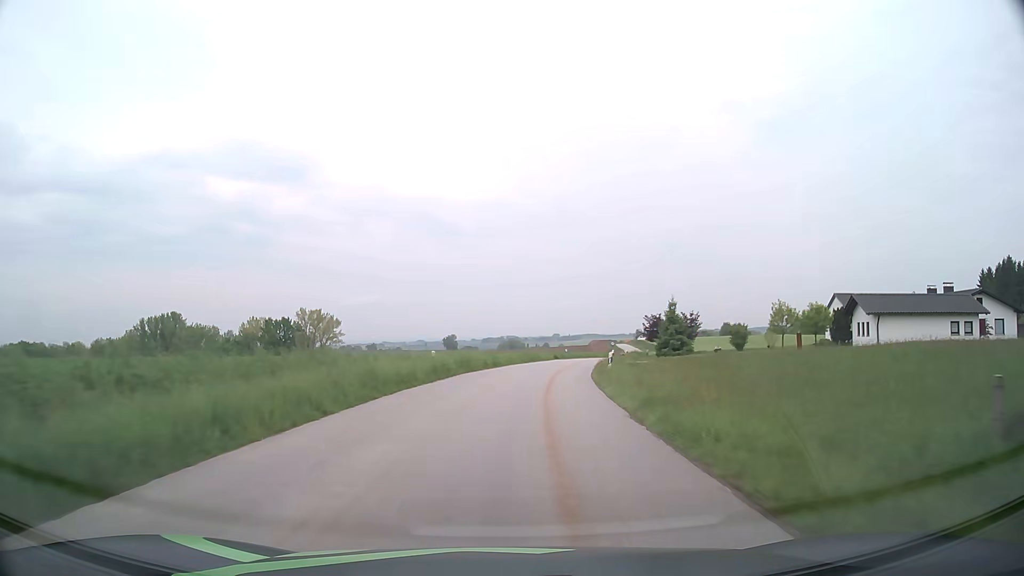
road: tertiary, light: Day
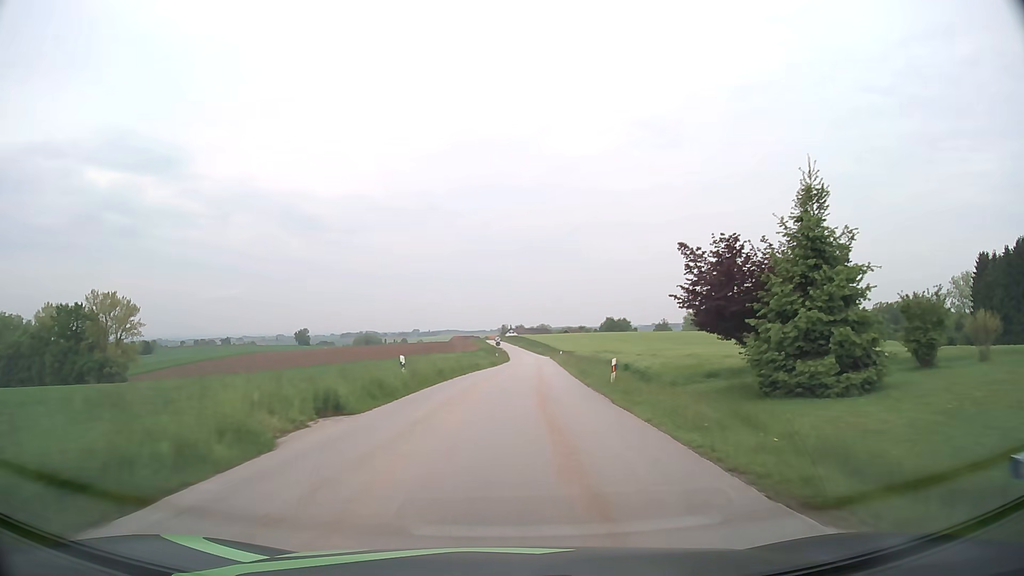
(+5.7, +54.1) m; +12°
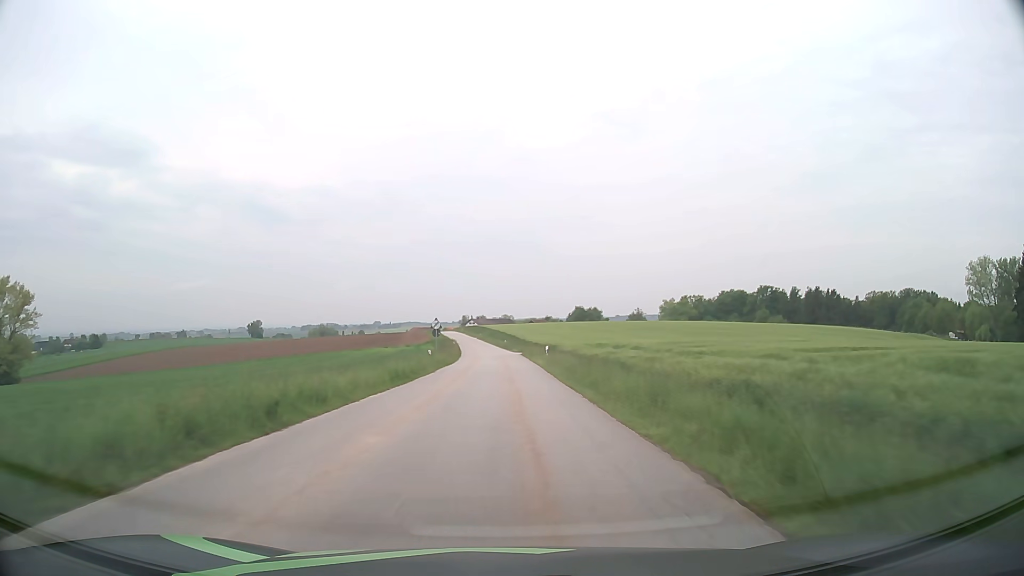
(+1.5, +32.7) m; +4°
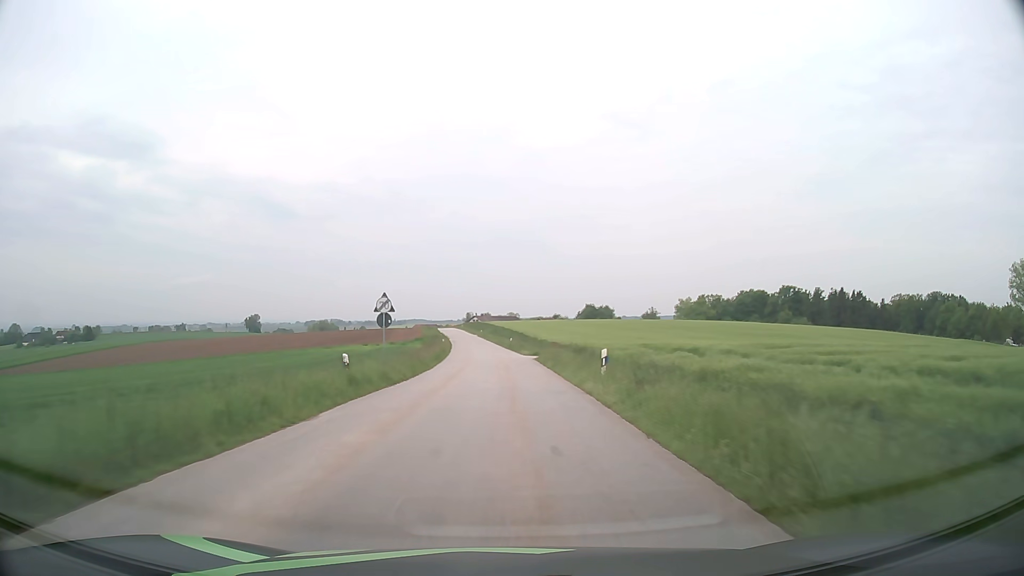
(0.0, +21.8) m; 0°
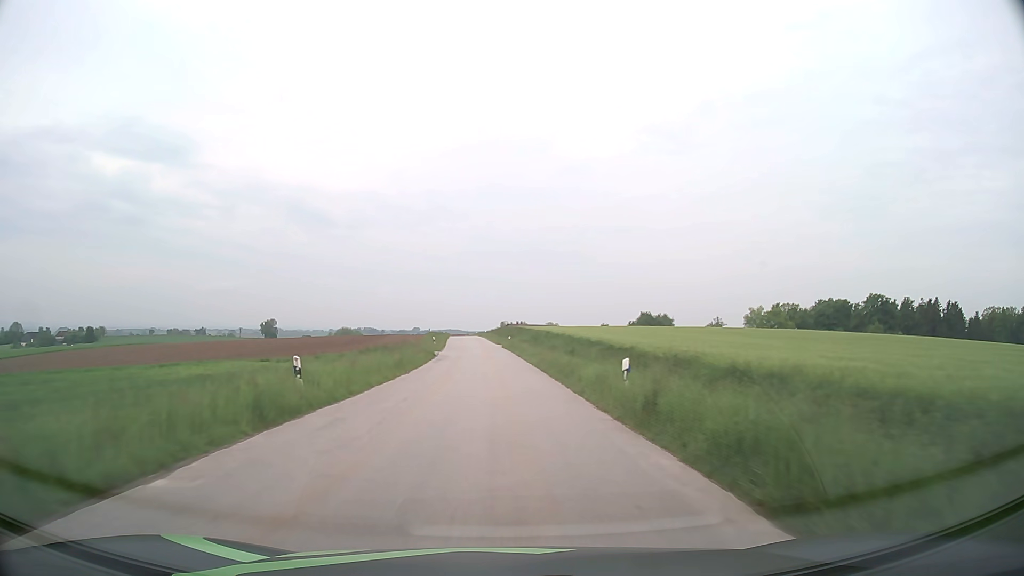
(-1.2, +54.0) m; -3°
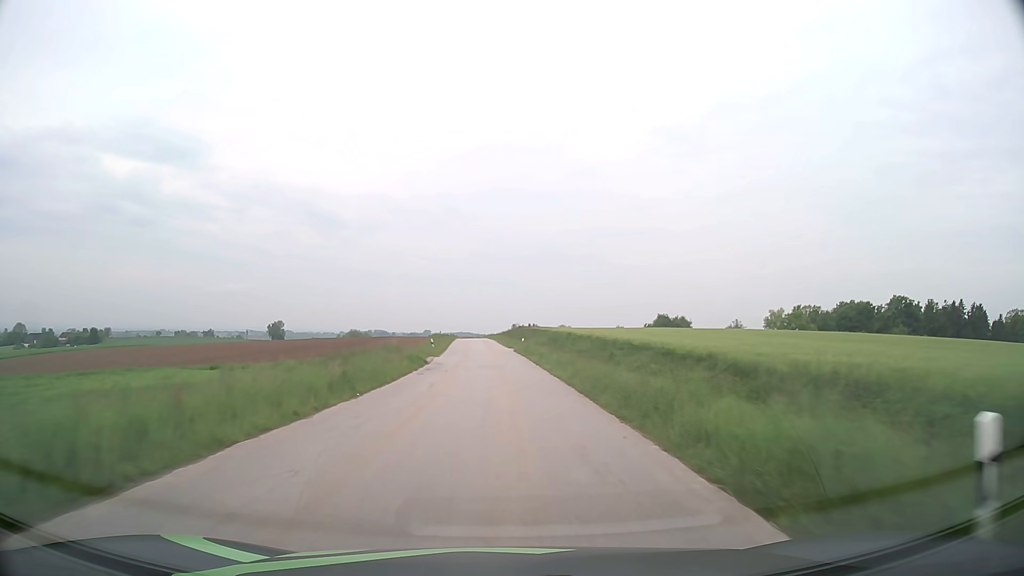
(-0.1, +10.7) m; -1°
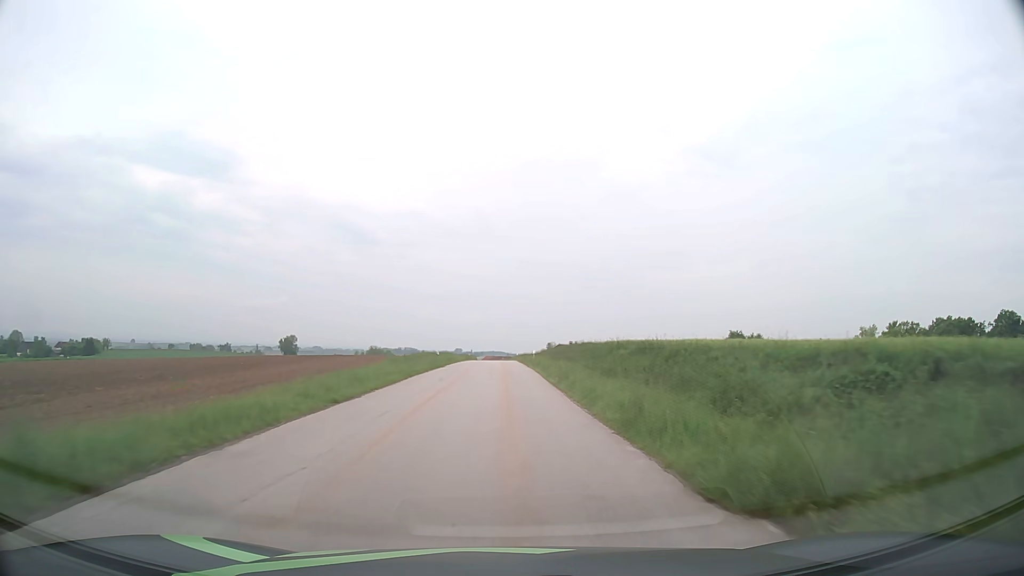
(-1.2, +53.3) m; -3°
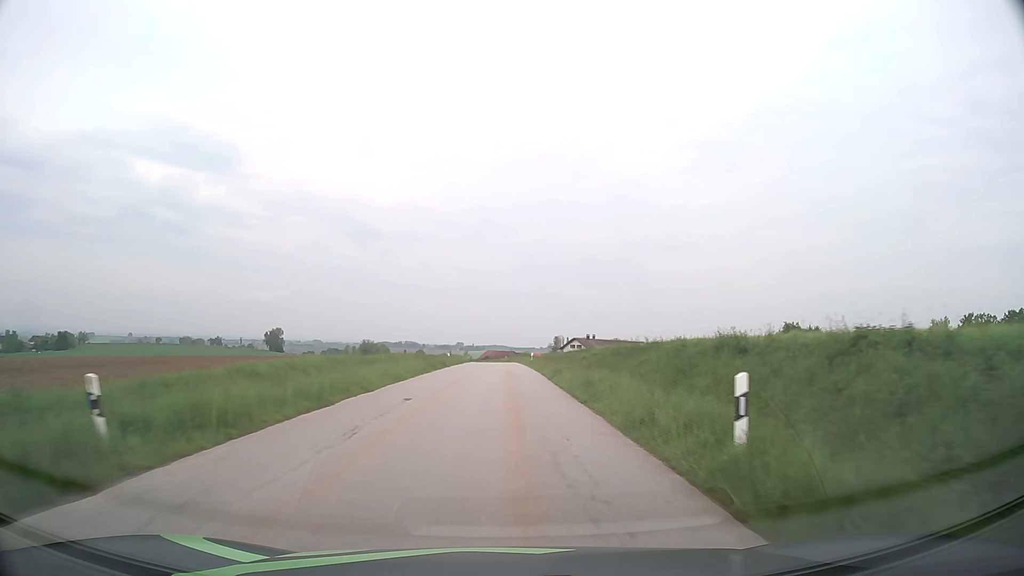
(-0.3, +42.5) m; 0°
(0, +10) (0, +20) (0, +30) (0, +40) (0, +50) (0, +60) (0, +70) (0, +80) (-1, +90) (-2, +100) m
